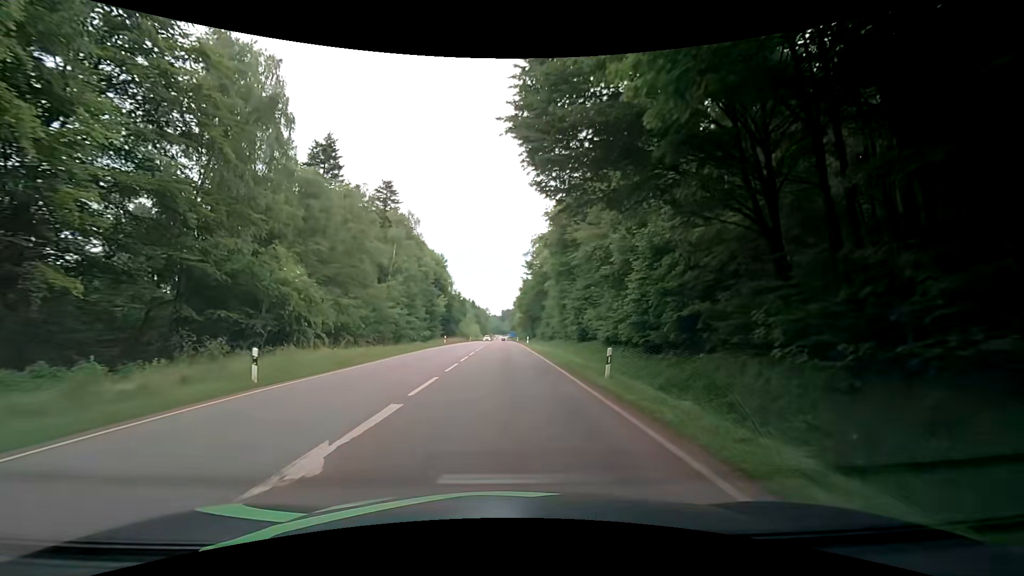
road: secondary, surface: asphalt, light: Day
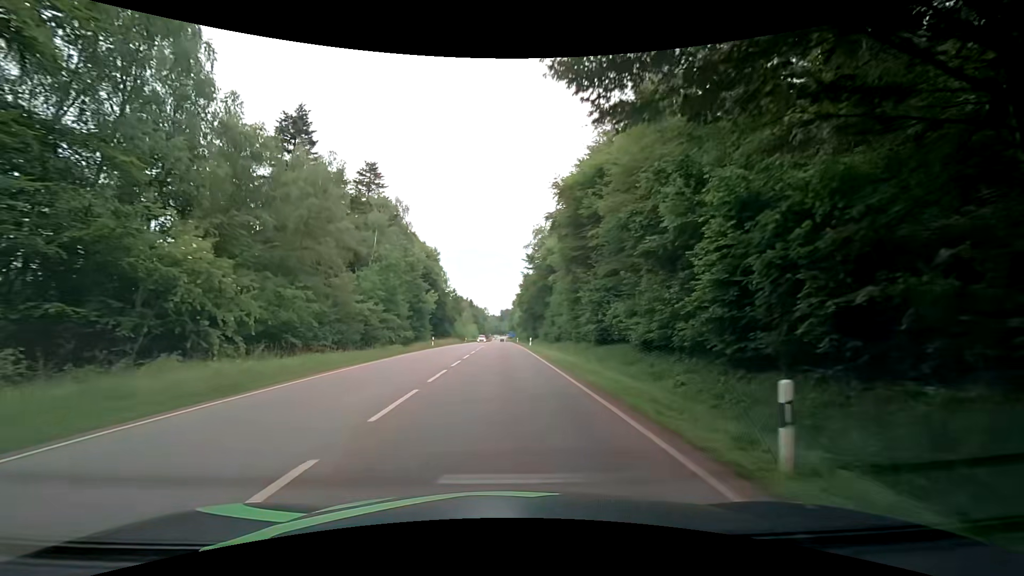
(+0.1, +9.2) m; 0°
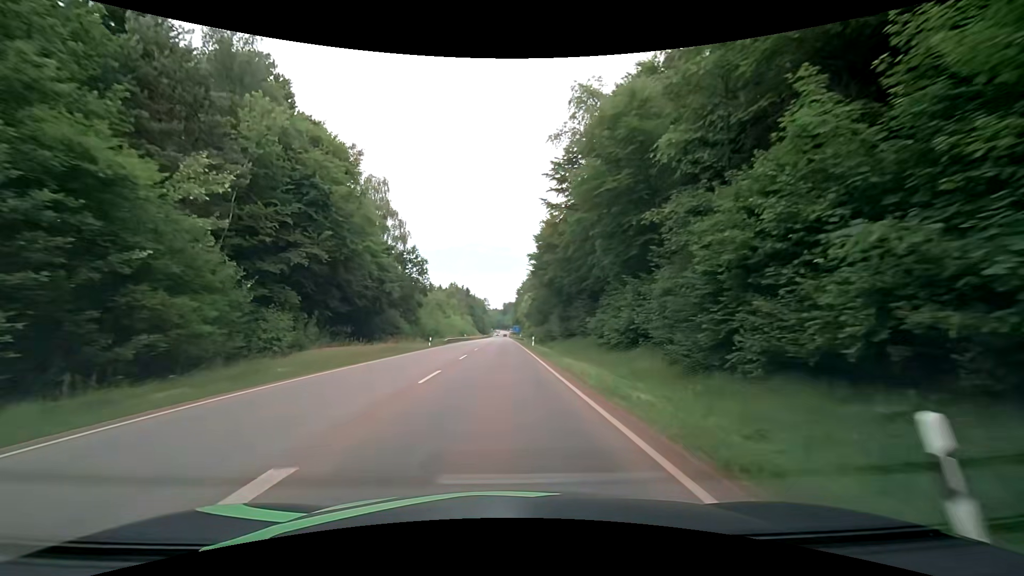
(+0.7, +49.0) m; +1°
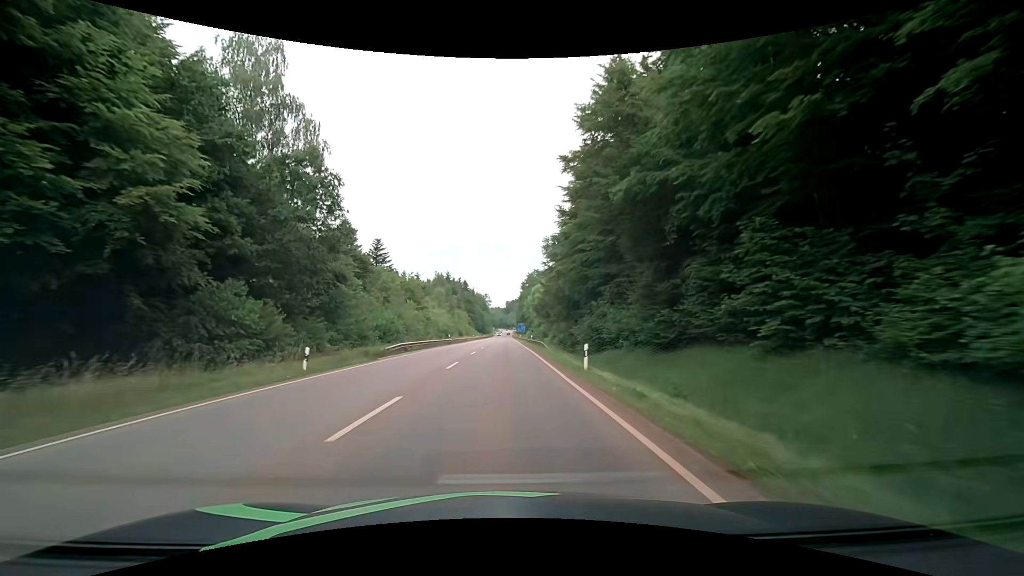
(-0.2, +31.1) m; 0°
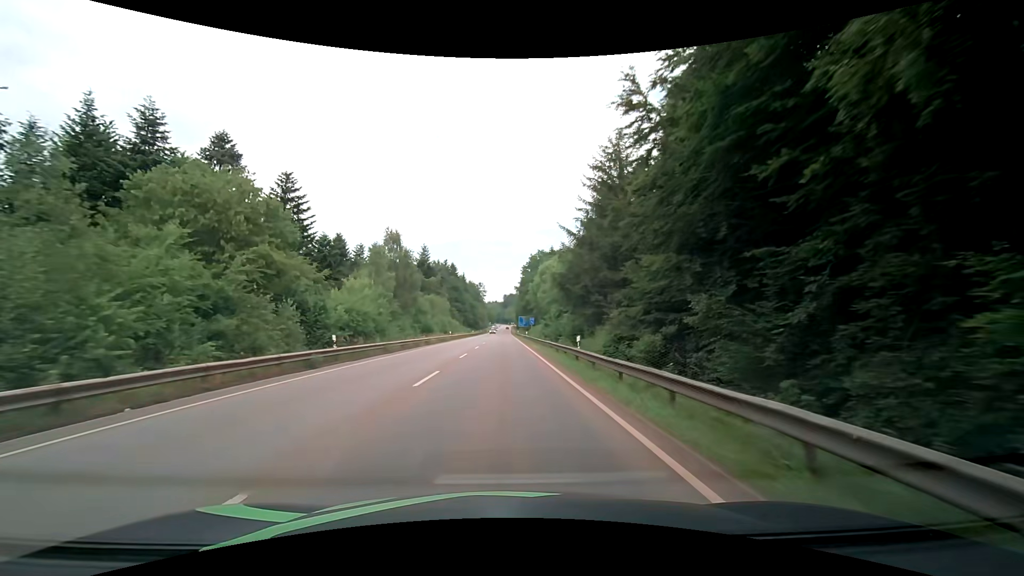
(0.0, +42.5) m; 0°
(0, +10) (0, +20) (0, +30) (0, +40) (0, +50) (0, +60) (0, +70) (0, +80) (0, +90) (0, +100) m
